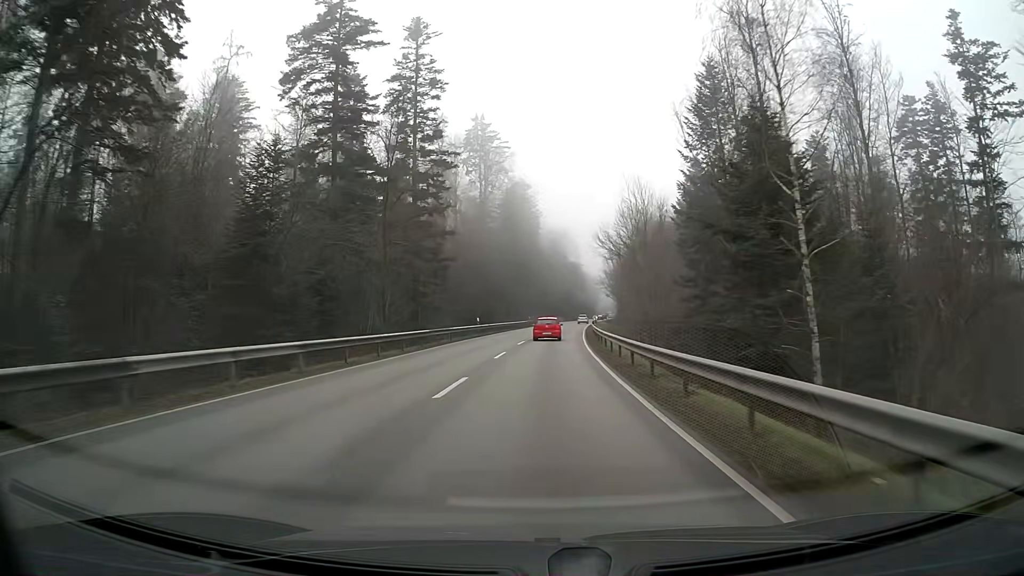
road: secondary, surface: asphalt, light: Day
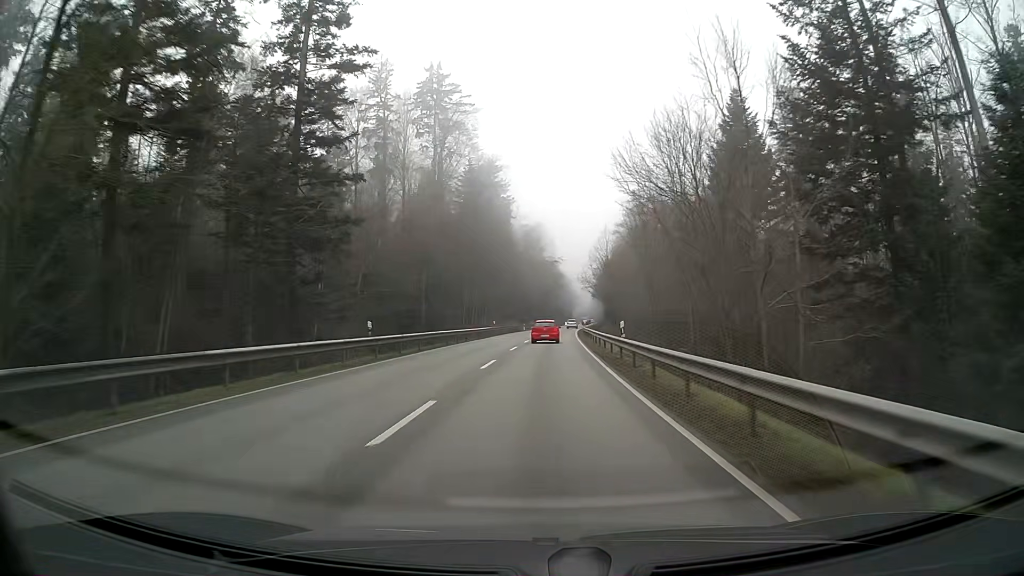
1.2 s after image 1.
(+0.6, +28.4) m; +2°
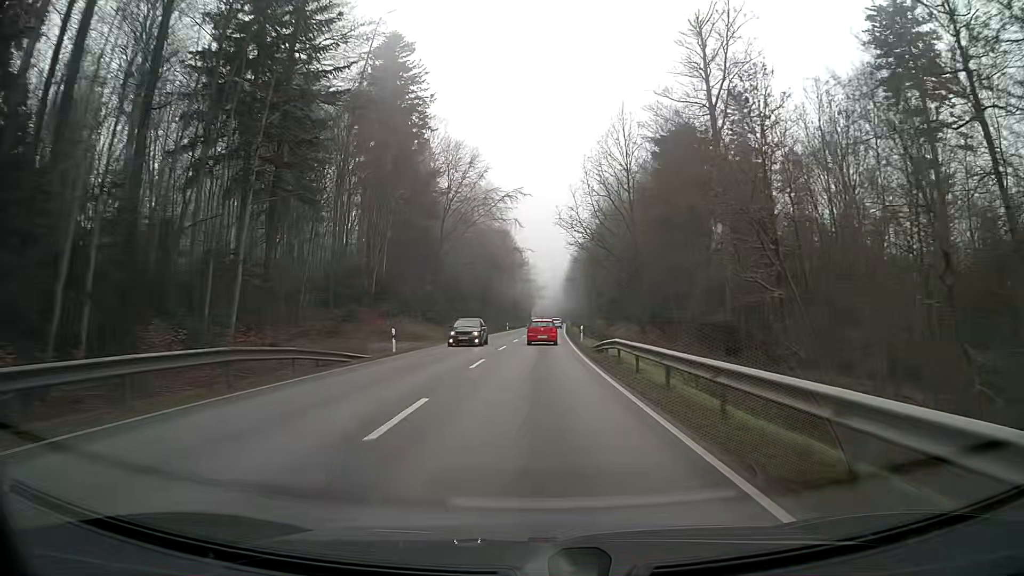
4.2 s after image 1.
(+2.6, +71.5) m; +4°
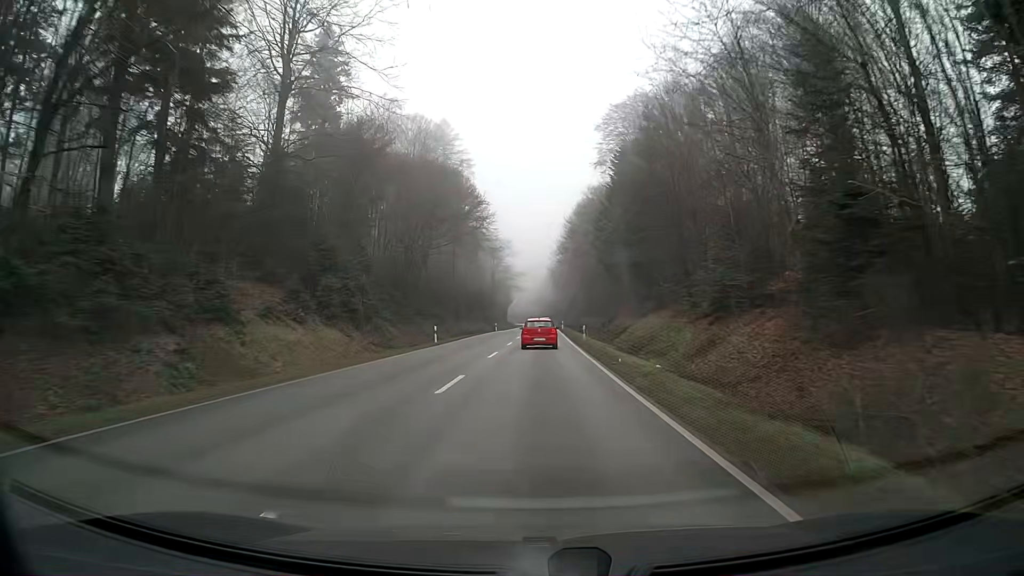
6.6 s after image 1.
(+0.6, +54.8) m; +1°
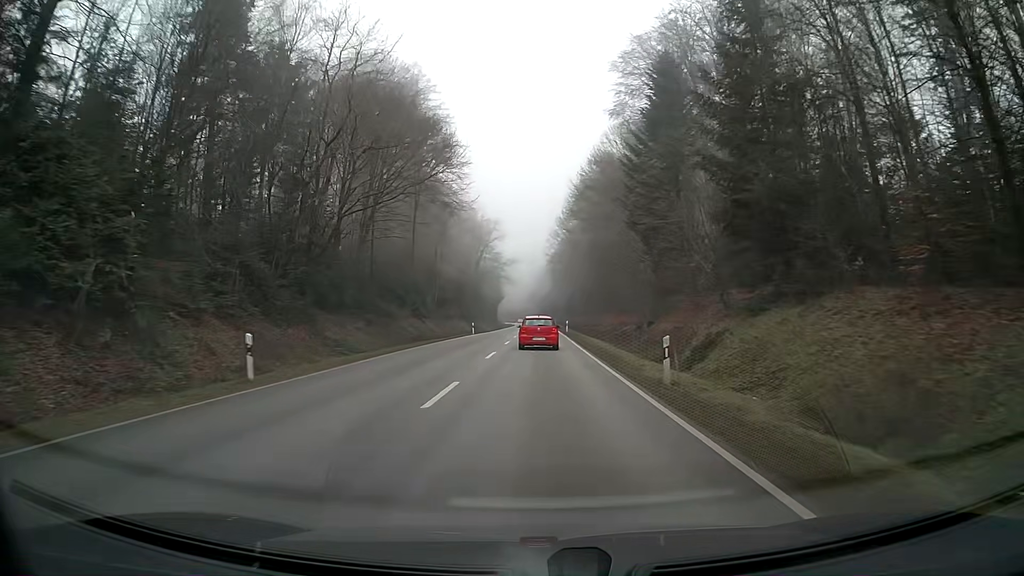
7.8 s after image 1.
(+0.1, +26.2) m; 0°
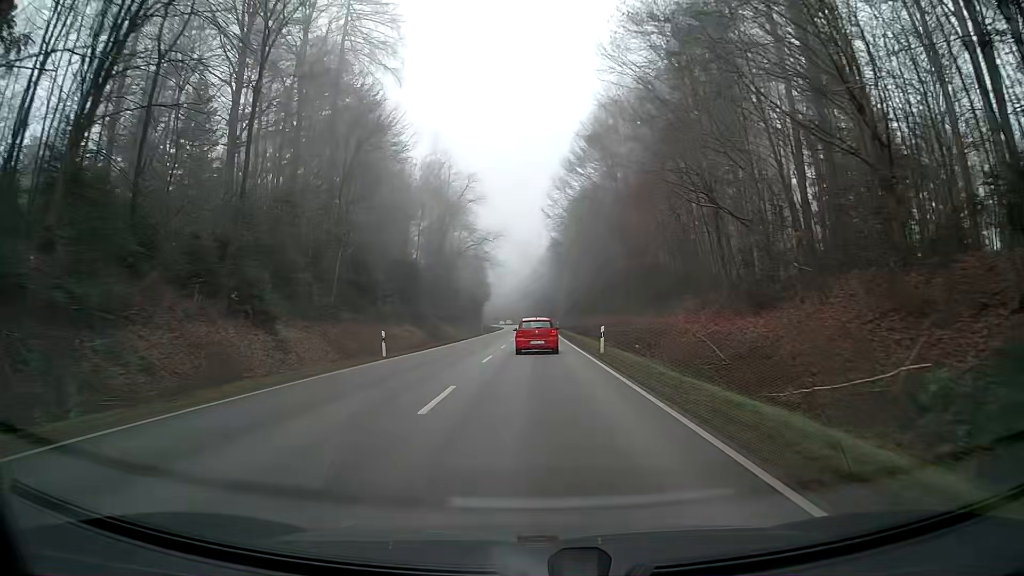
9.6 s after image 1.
(+0.2, +36.4) m; 0°
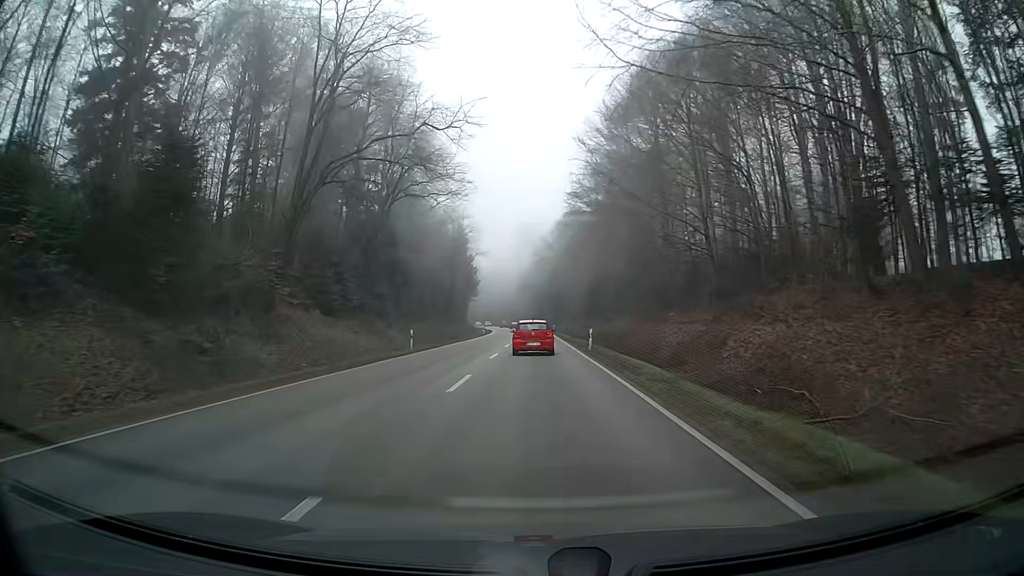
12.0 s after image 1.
(+0.1, +44.5) m; 0°
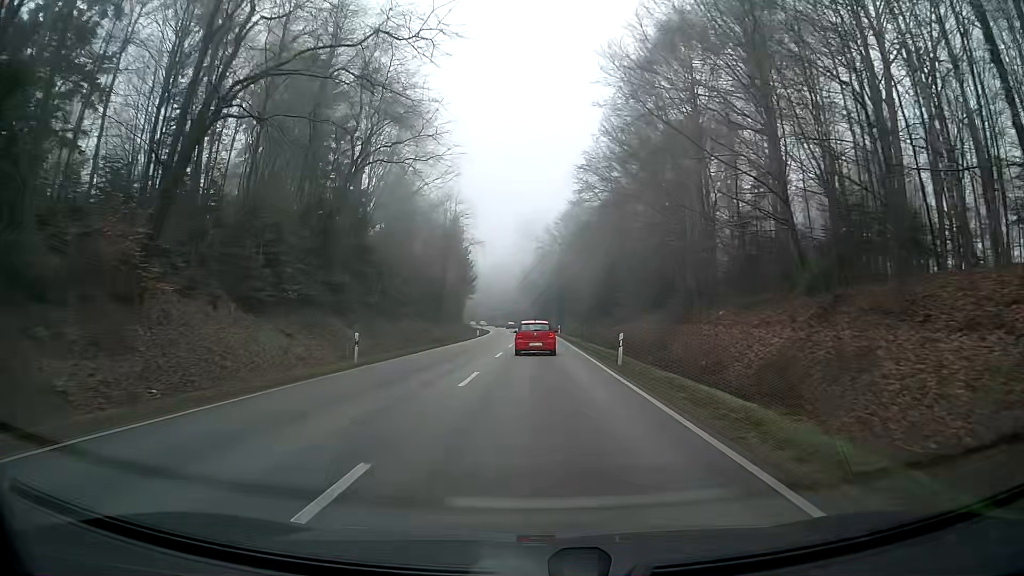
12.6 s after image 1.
(0.0, +10.8) m; 0°
